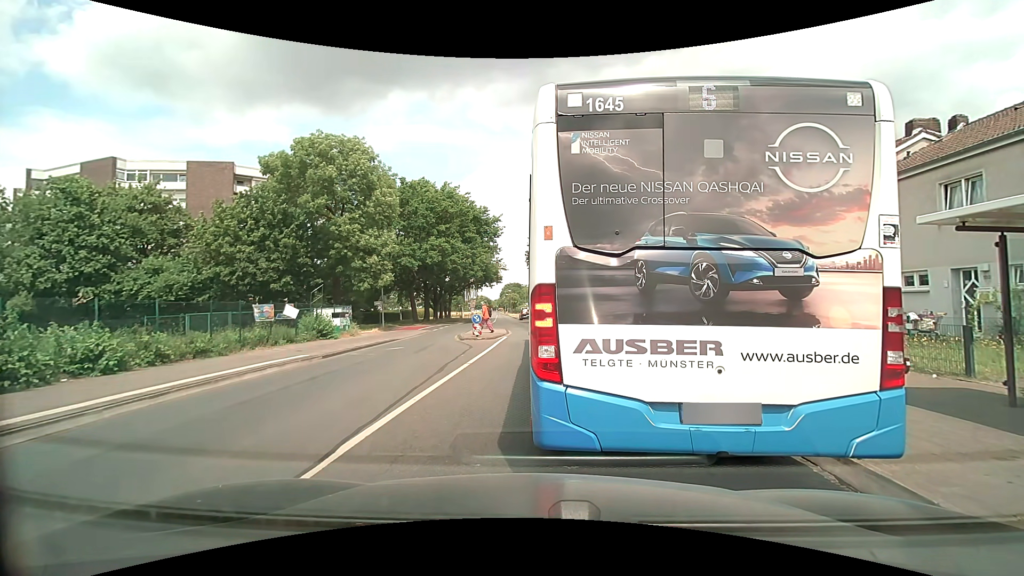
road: tertiary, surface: asphalt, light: Day
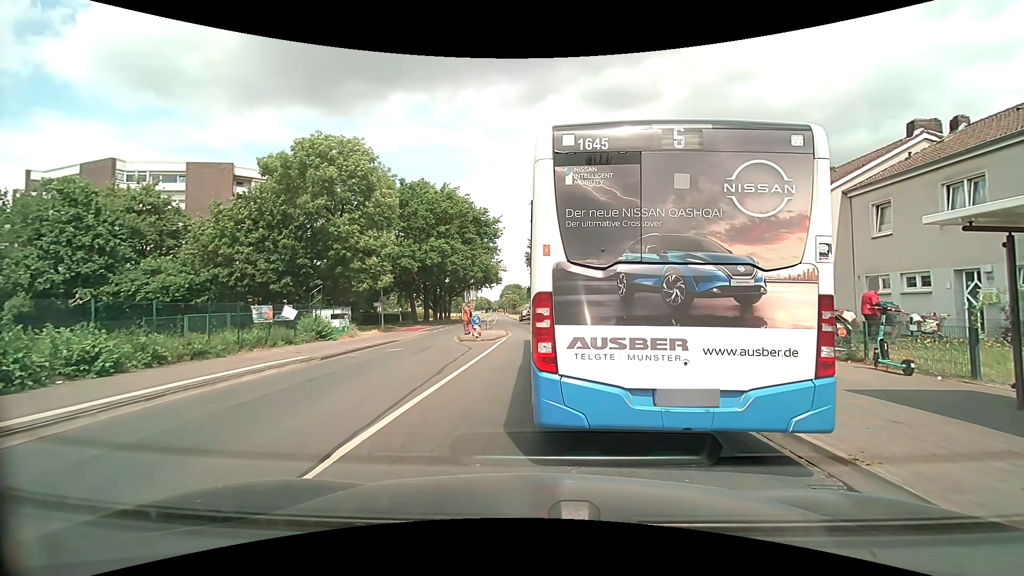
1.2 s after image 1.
(0.0, +0.1) m; 0°
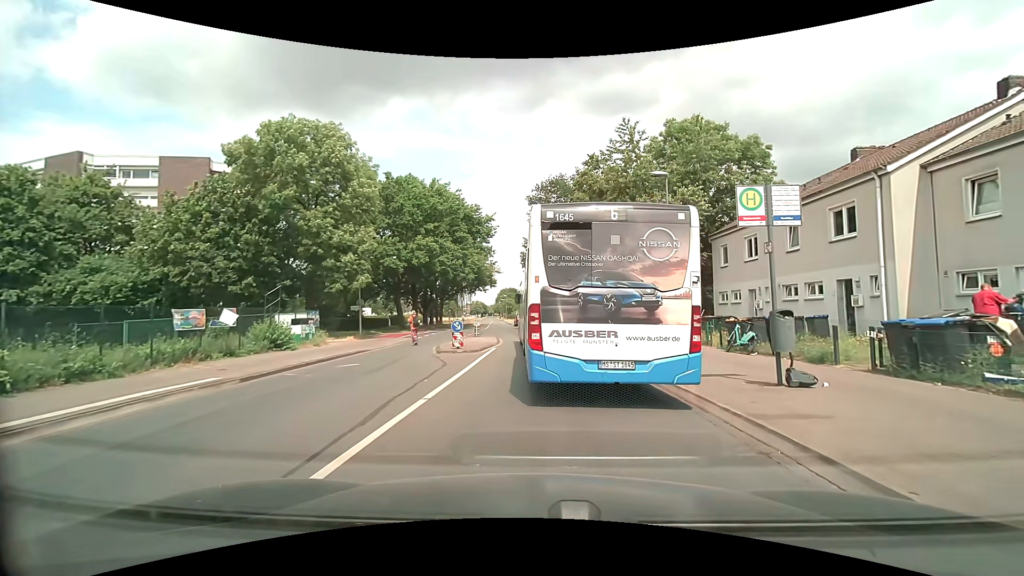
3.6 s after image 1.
(0.0, +4.8) m; -1°
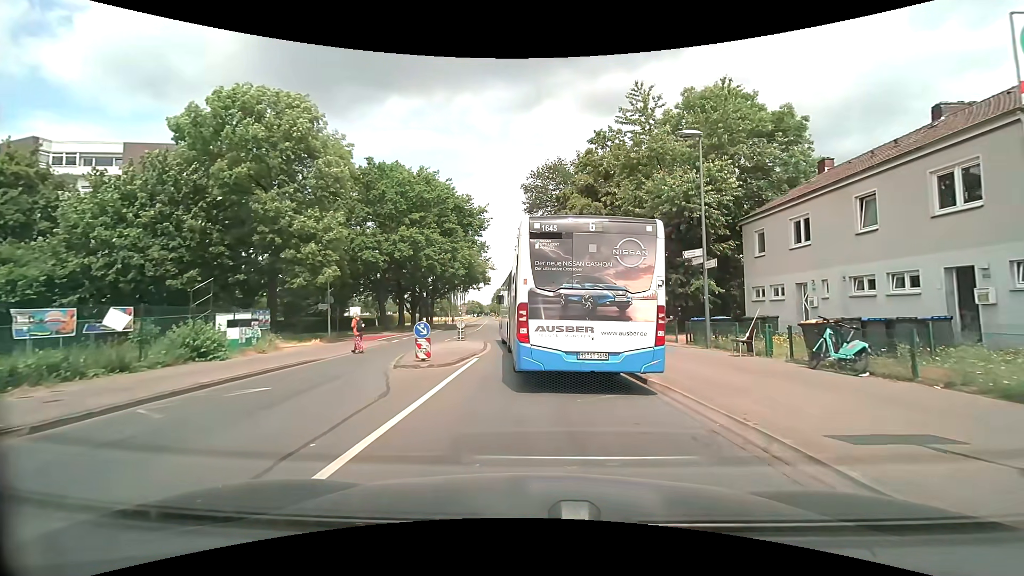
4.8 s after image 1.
(0.0, +5.3) m; +1°
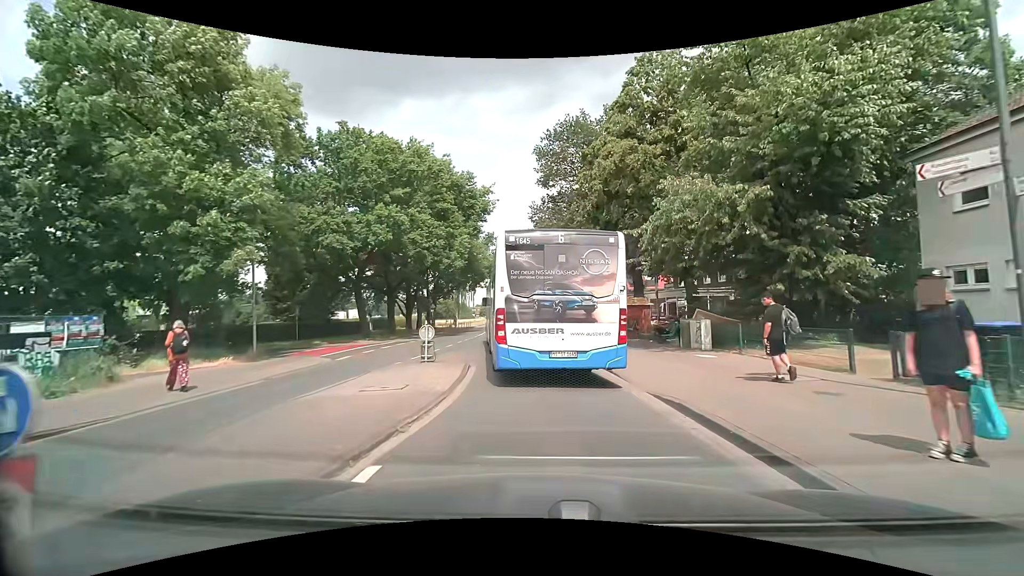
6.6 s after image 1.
(-0.2, +10.8) m; -2°
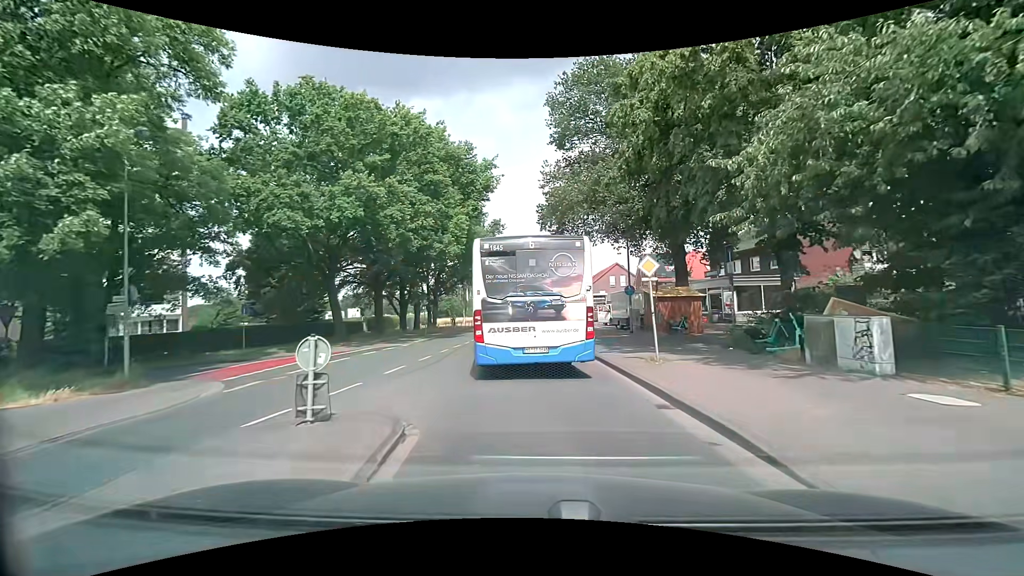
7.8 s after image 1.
(-0.1, +8.1) m; -1°
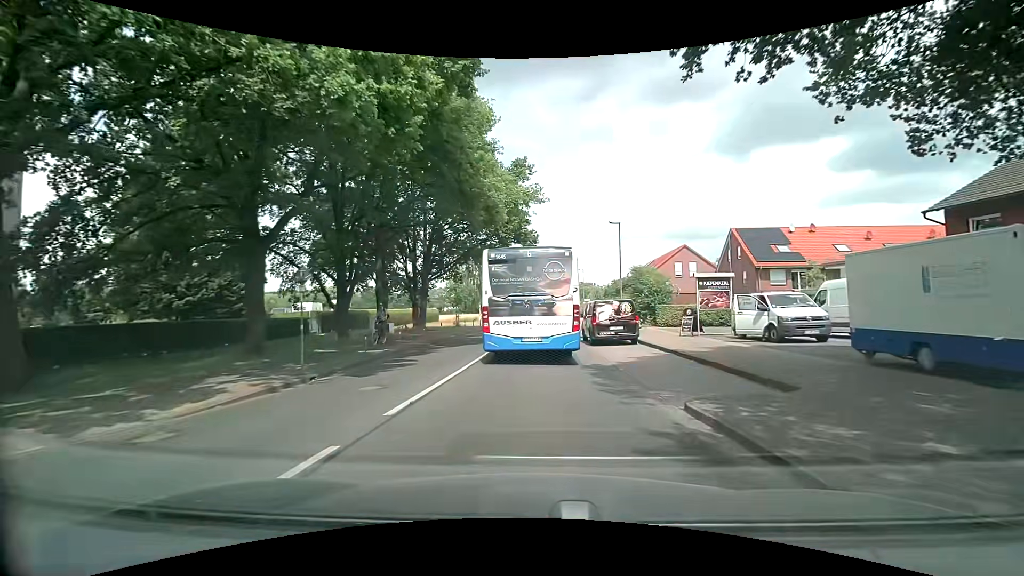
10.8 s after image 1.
(-1.2, +24.0) m; -4°
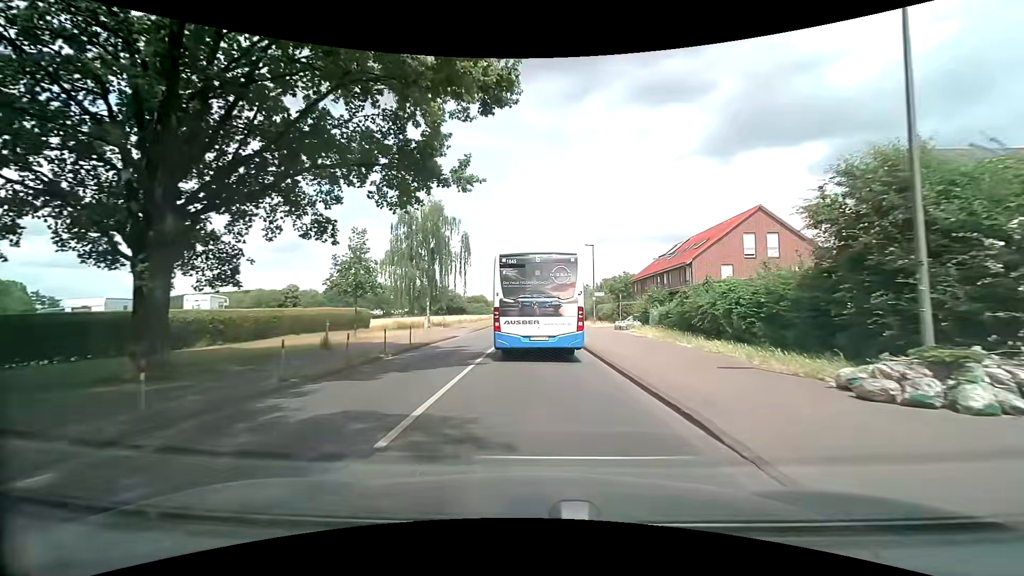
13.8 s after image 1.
(+0.3, +29.3) m; +2°
(0, +10) (0, +20) (0, +30) (0, +40) (0, +50) (0, +60) (0, +70) (0, +80) (-1, +90) (-1, +100) m
